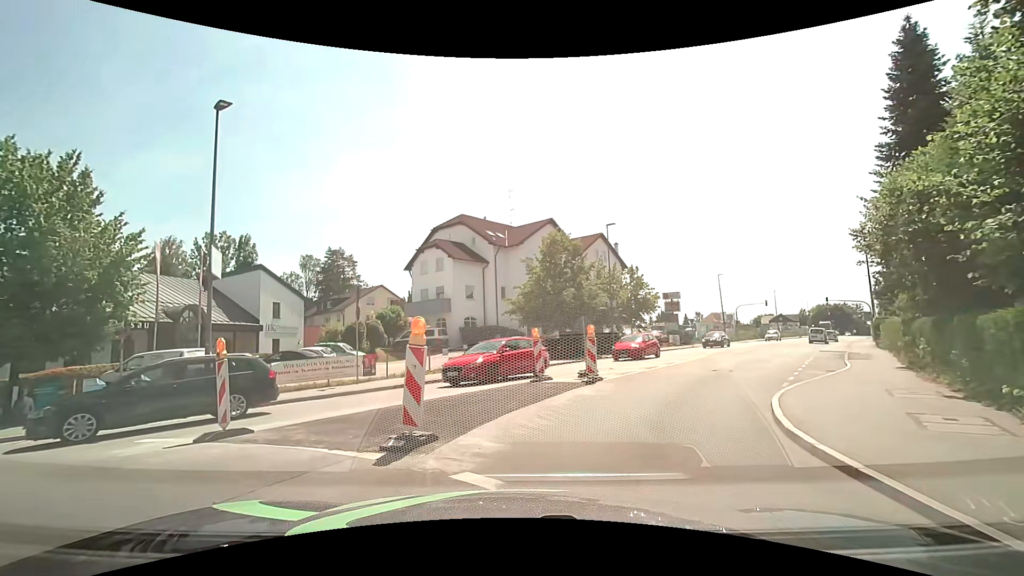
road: tertiary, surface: asphalt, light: Day
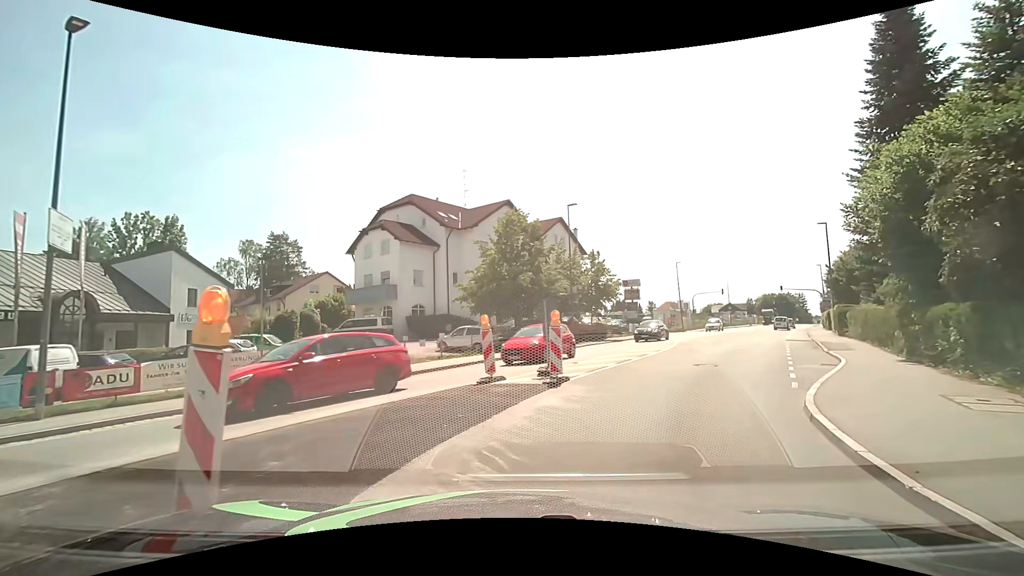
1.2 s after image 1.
(+0.1, +3.4) m; +4°
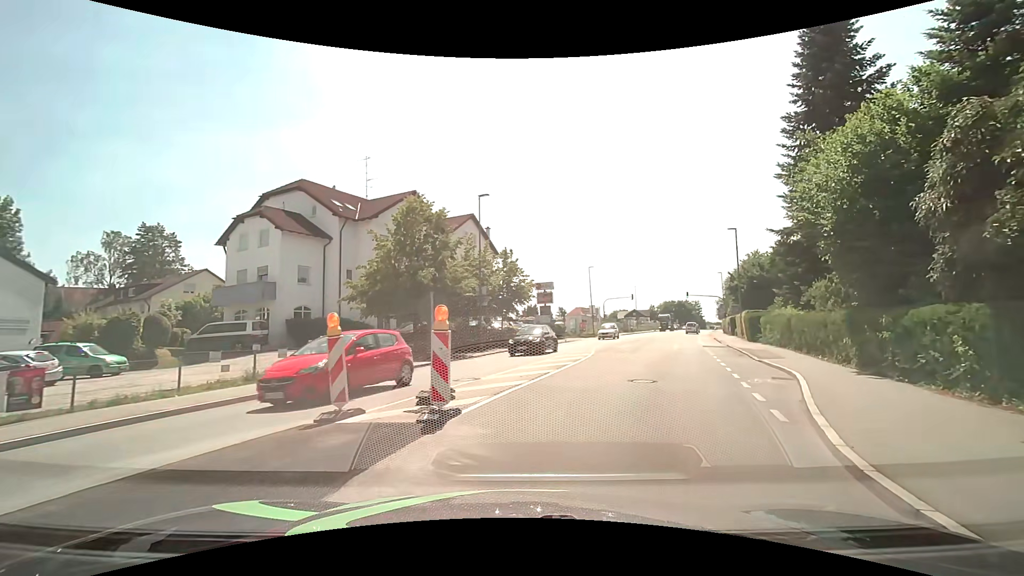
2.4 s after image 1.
(+0.4, +4.2) m; +11°
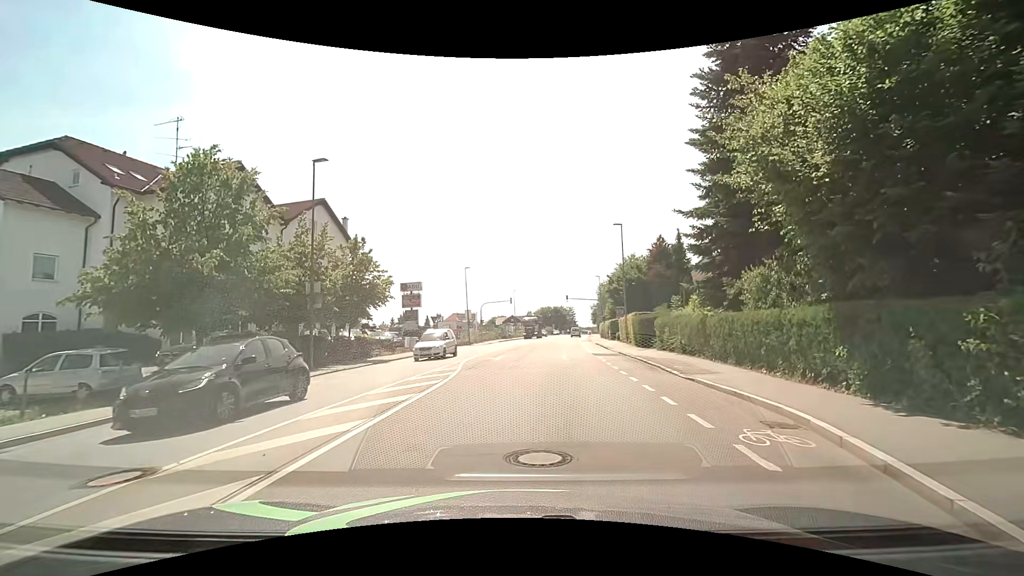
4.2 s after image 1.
(+1.1, +7.2) m; +14°
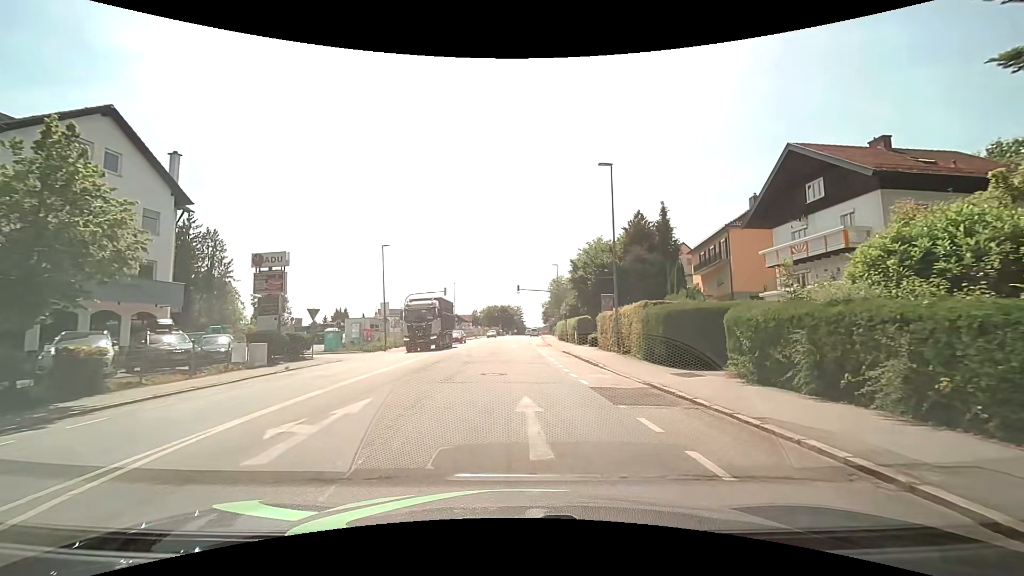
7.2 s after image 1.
(+1.2, +16.8) m; +6°
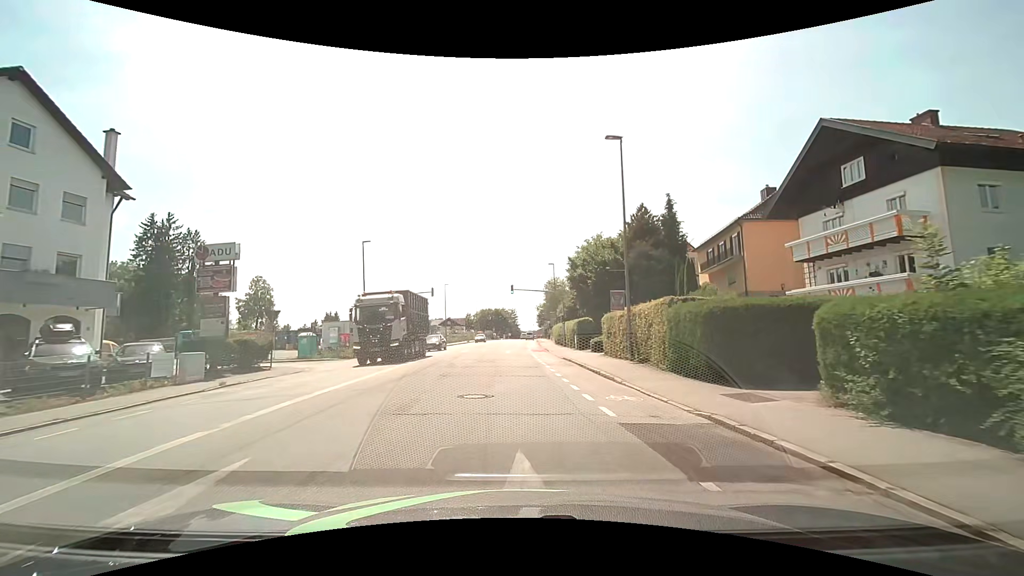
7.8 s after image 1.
(+0.1, +4.4) m; +2°
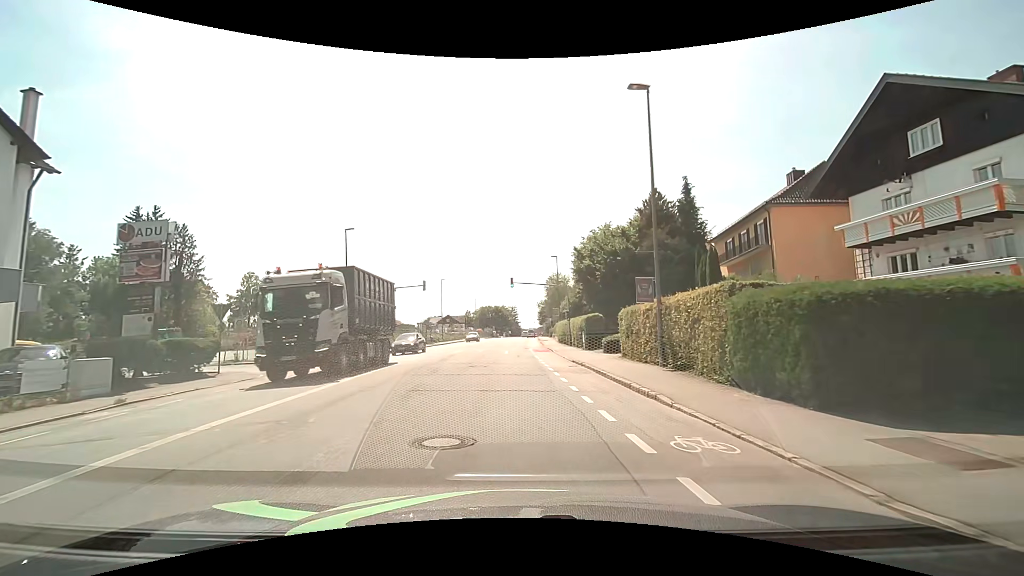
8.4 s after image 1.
(0.0, +4.7) m; 0°
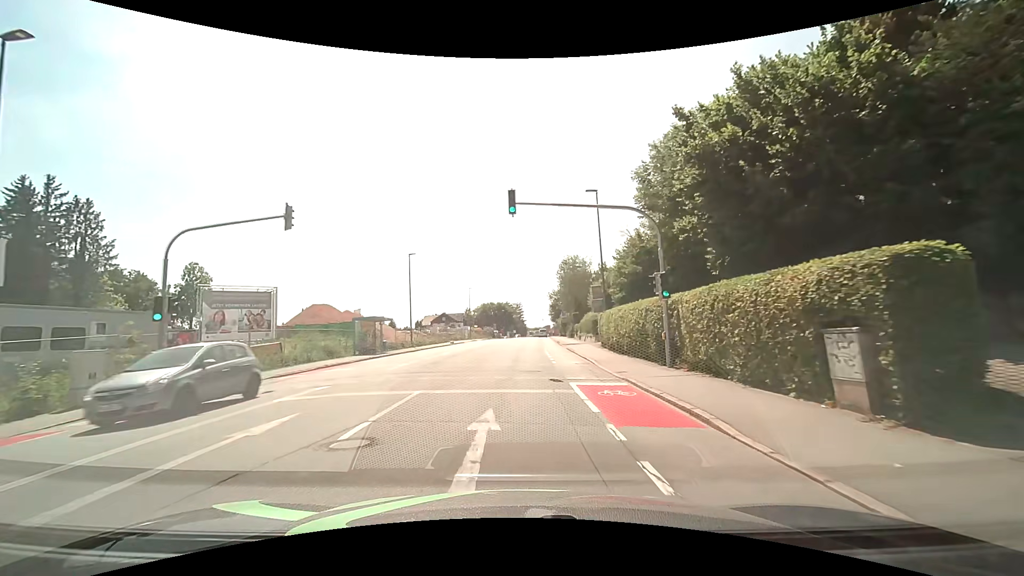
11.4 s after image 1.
(-0.5, +27.9) m; -1°
(0, +10) (0, +20) (+1, +30) (+1, +40) (+2, +50) (+2, +60) (+3, +70) (+3, +80) (+4, +90) (+4, +100) m
